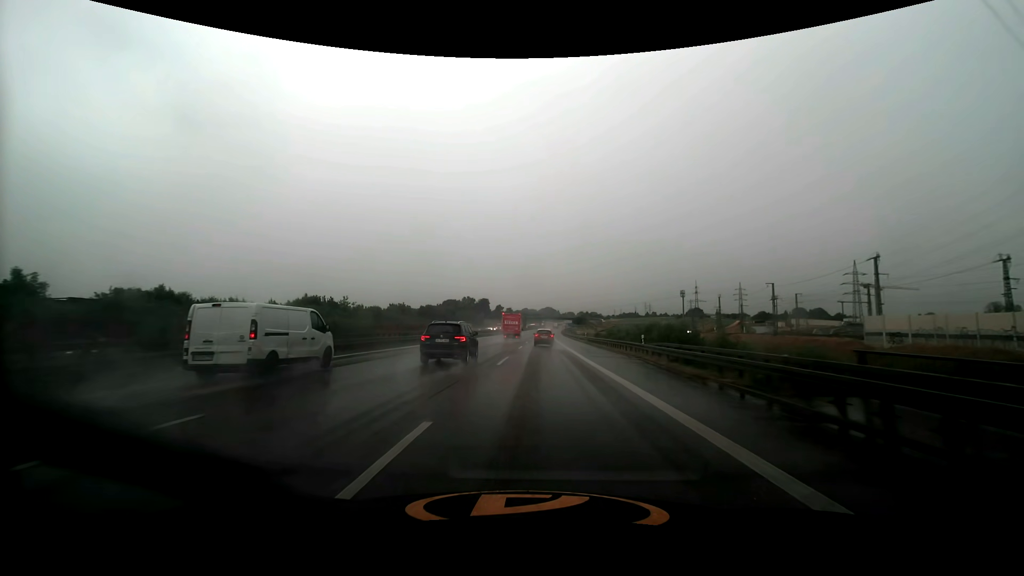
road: motorway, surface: asphalt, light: Day
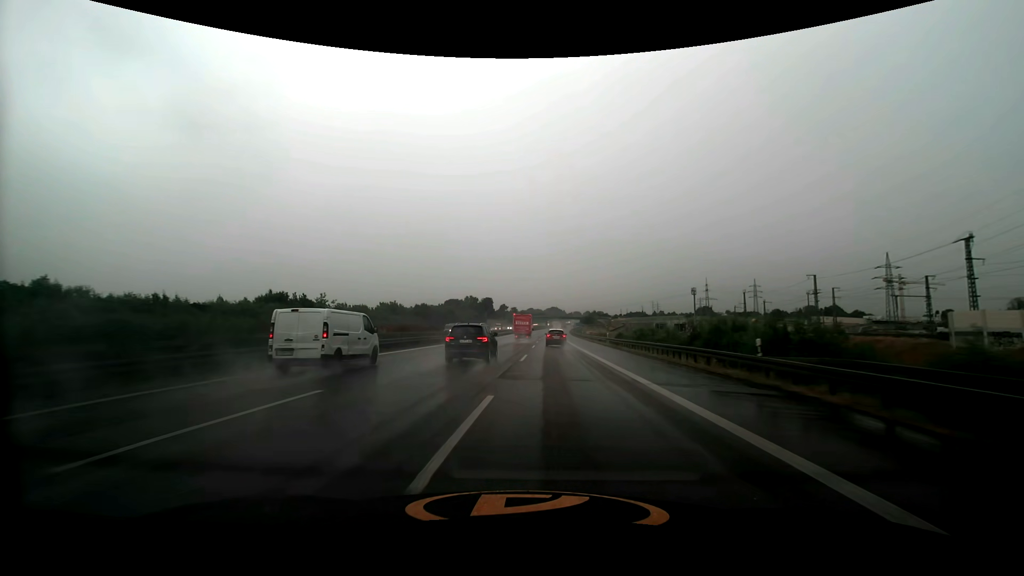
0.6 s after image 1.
(-0.1, +15.0) m; -1°
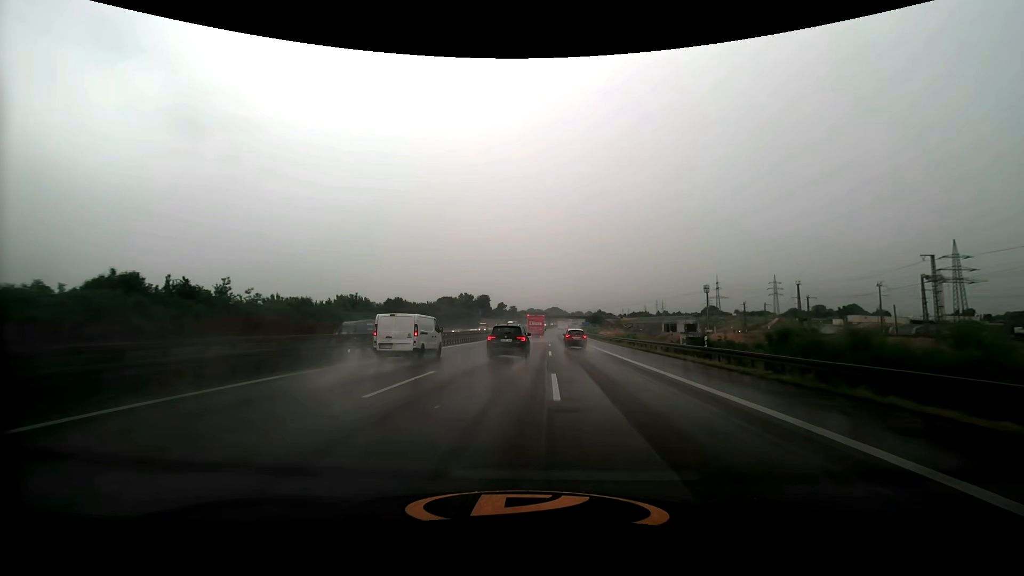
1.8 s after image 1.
(-0.2, +30.6) m; 0°
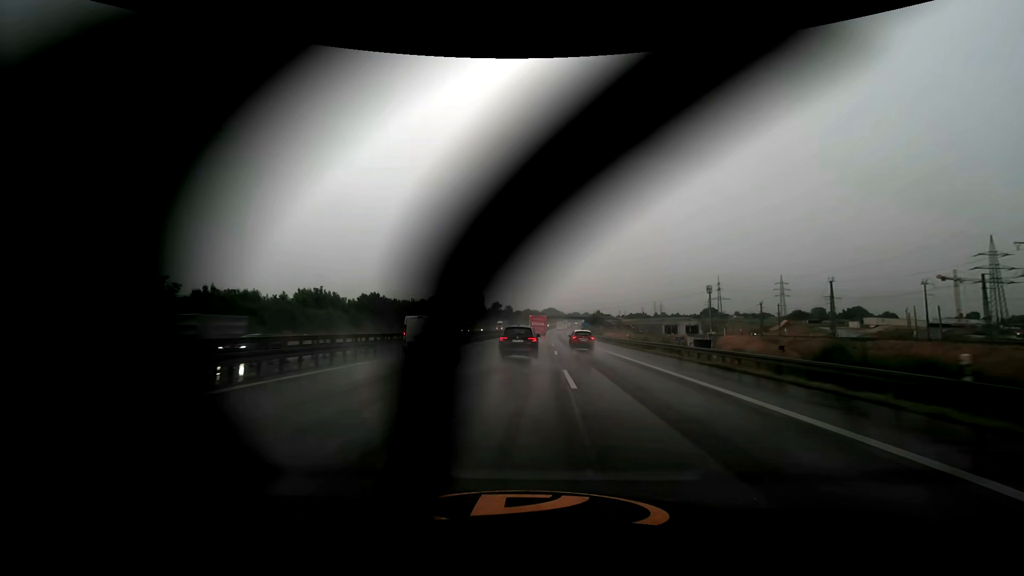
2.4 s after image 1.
(+0.1, +15.5) m; 0°
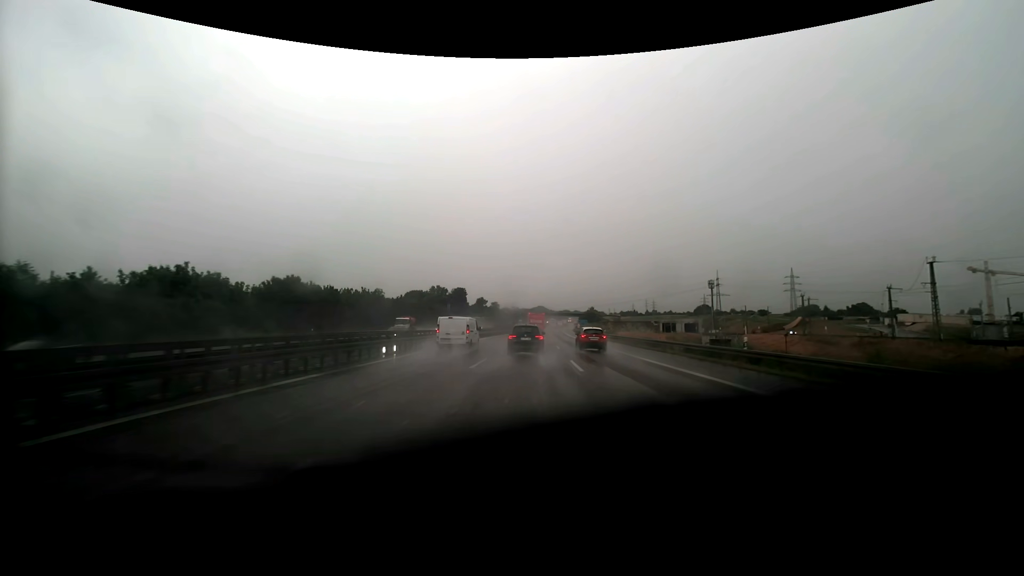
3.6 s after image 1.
(+0.3, +31.5) m; +1°
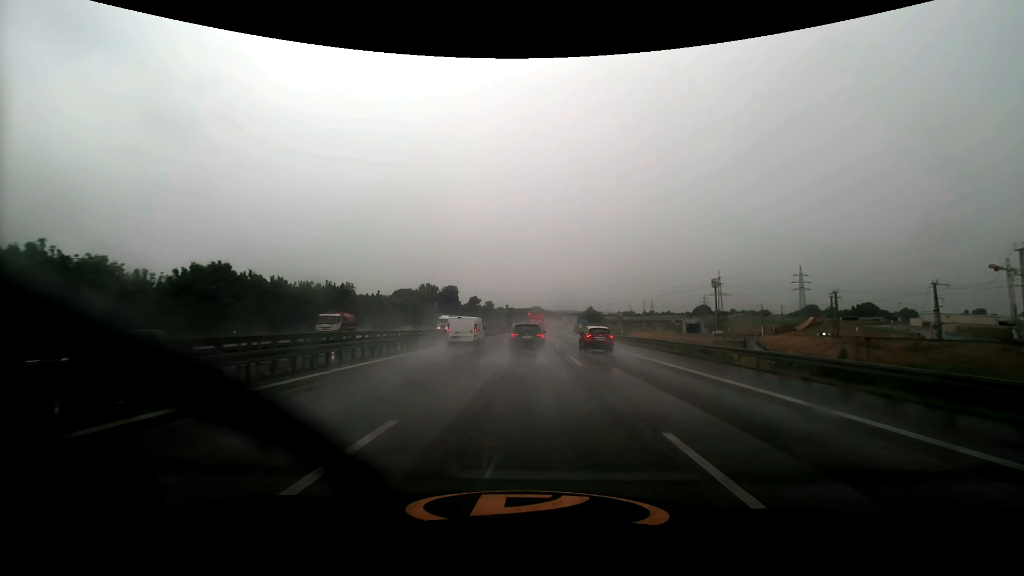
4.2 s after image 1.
(+0.1, +15.8) m; 0°
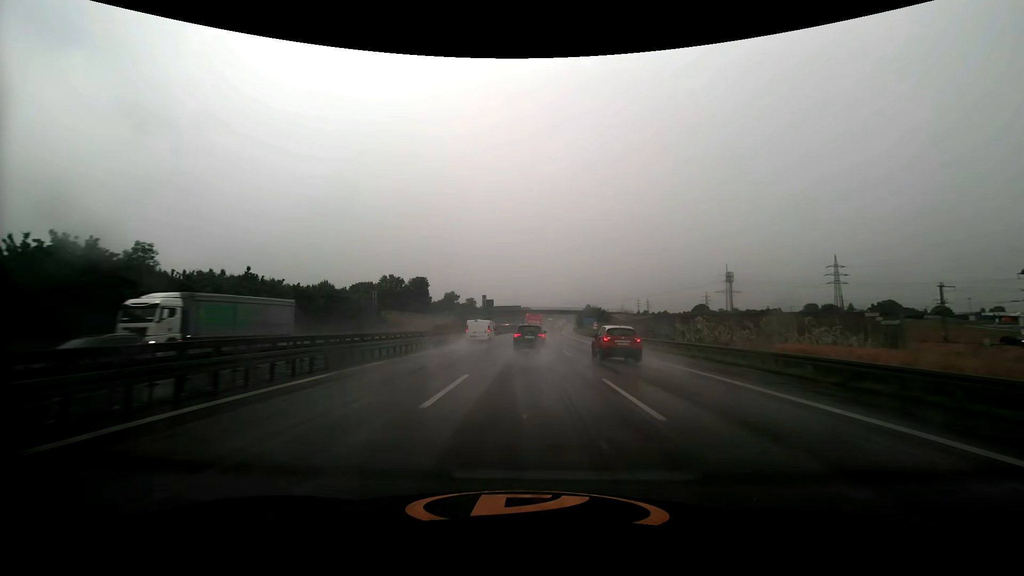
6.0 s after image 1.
(+0.6, +46.9) m; +1°
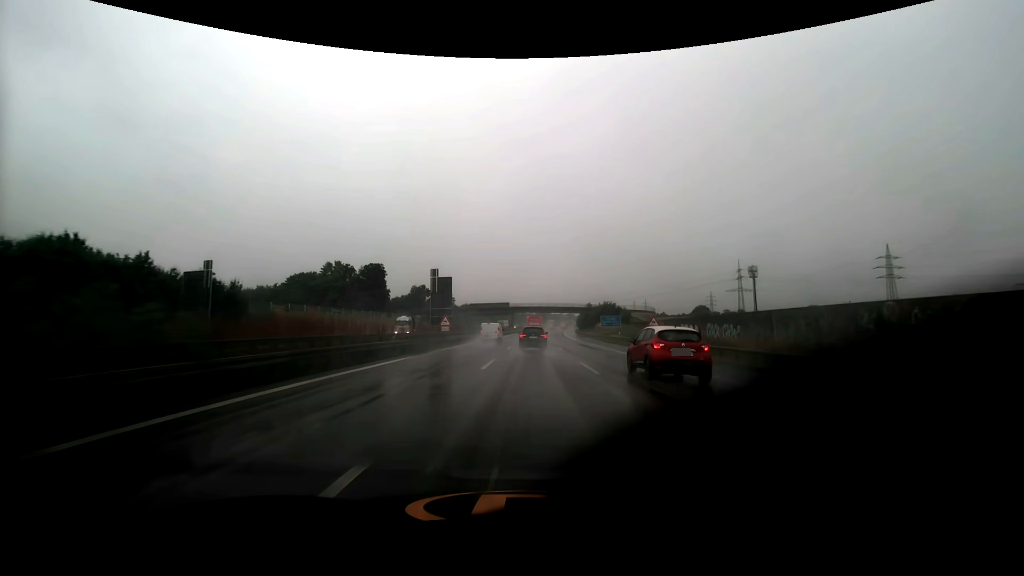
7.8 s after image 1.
(+0.2, +45.6) m; +1°
(0, +10) (0, +20) (0, +30) (0, +40) (0, +50) (+1, +60) (+1, +70) (+1, +80) (+2, +90) (+2, +100) m
